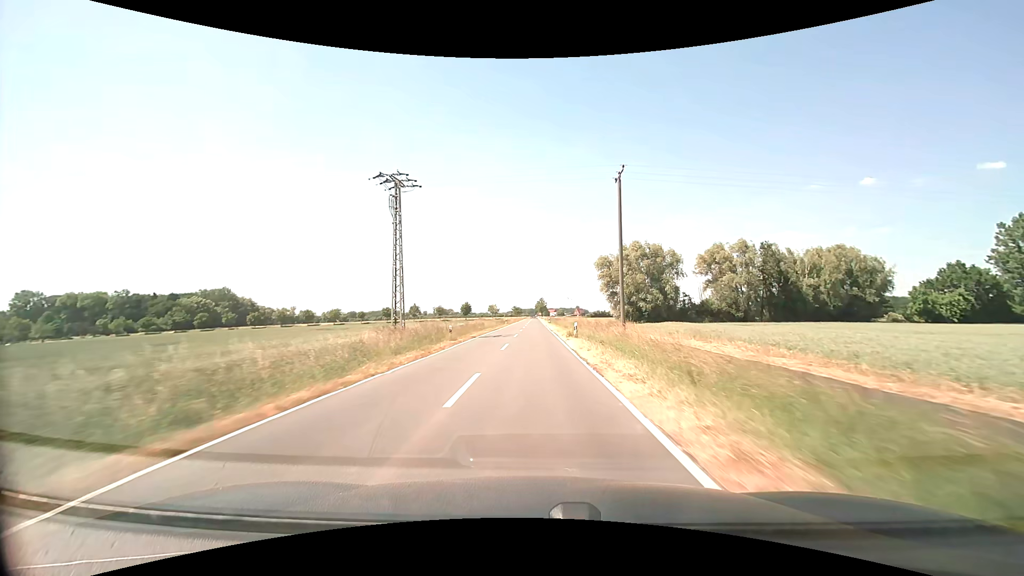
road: secondary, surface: asphalt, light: Day
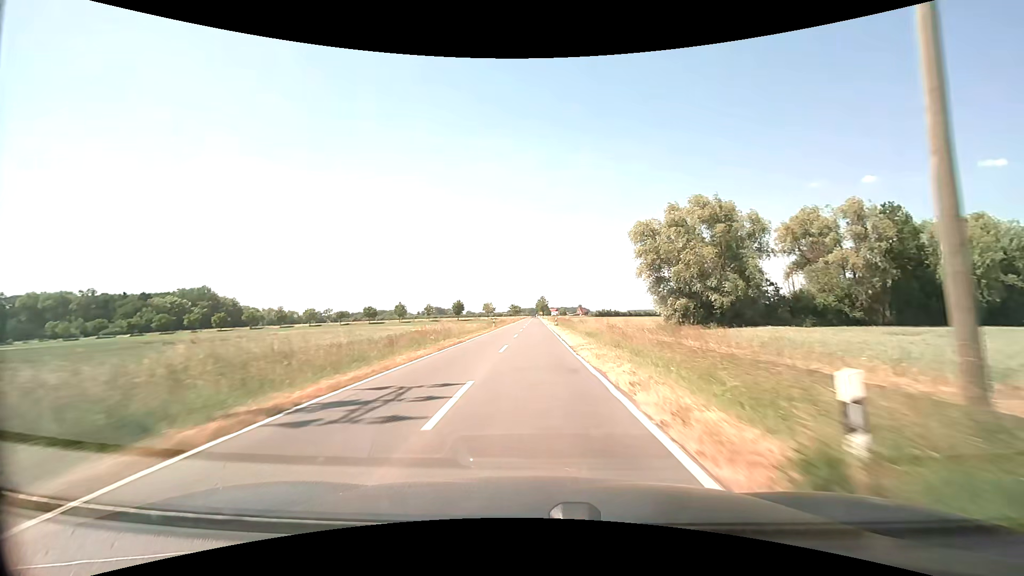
(0.0, +25.7) m; 0°
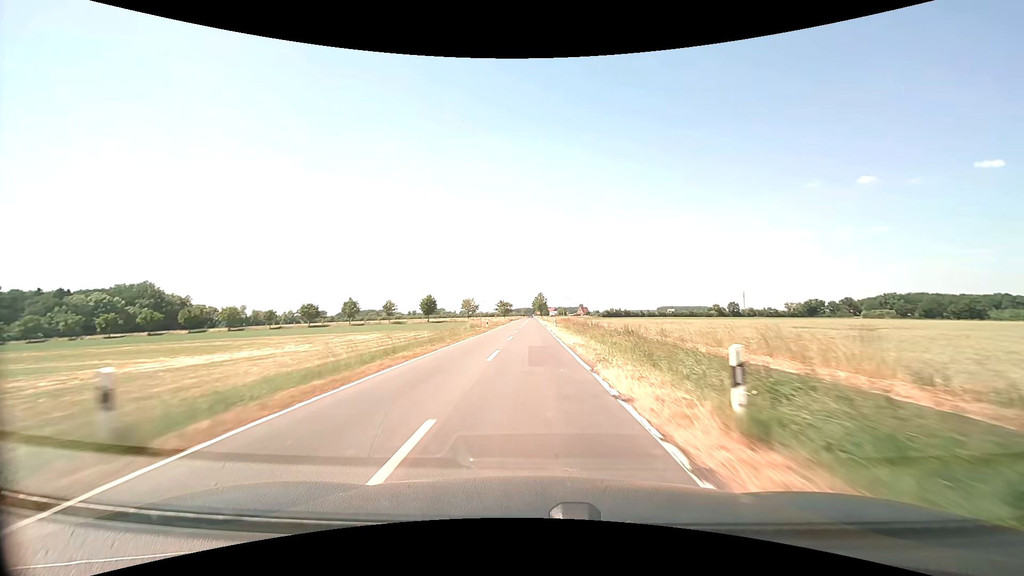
(0.0, +52.1) m; +1°
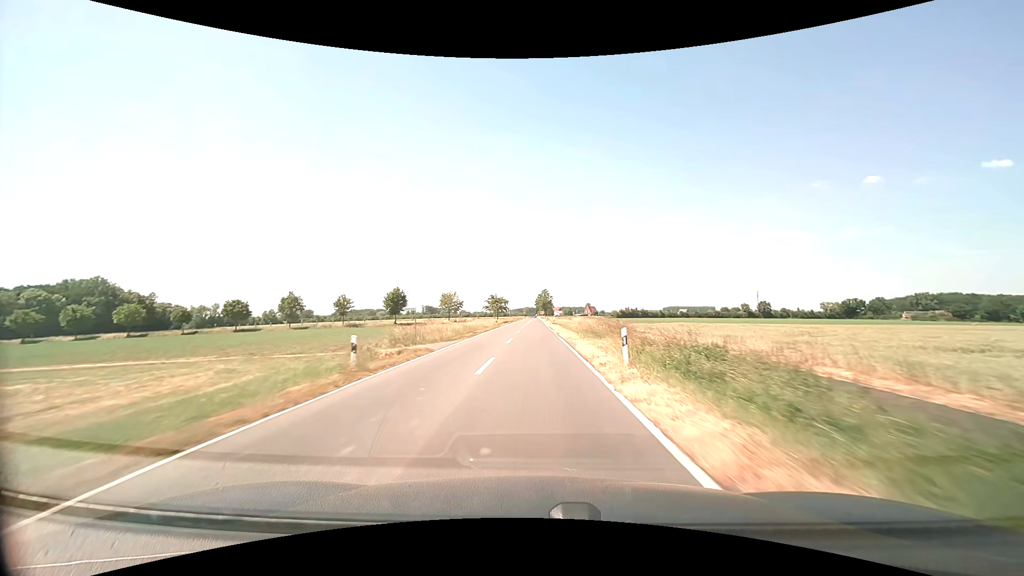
(-0.3, +39.5) m; -1°
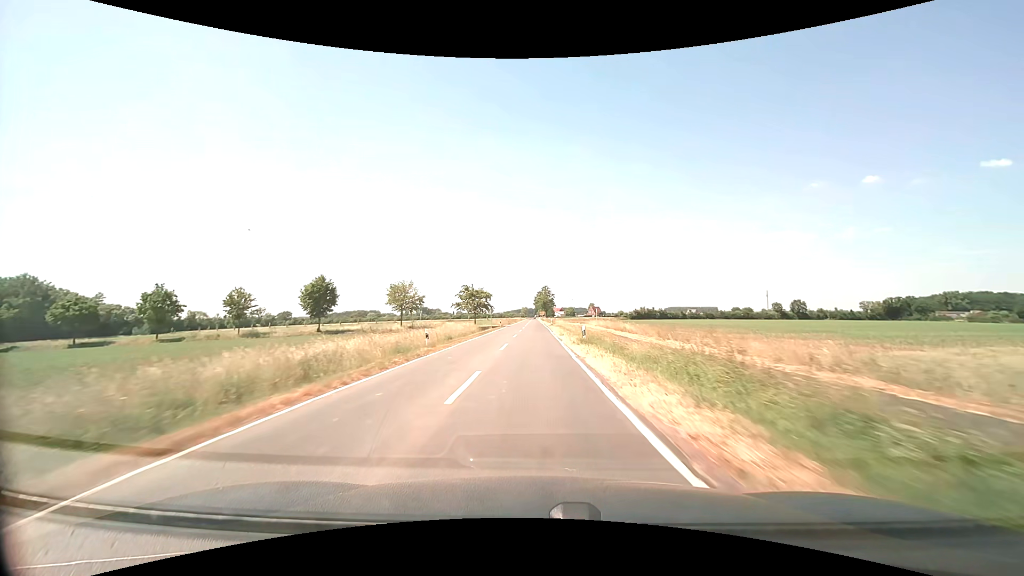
(+0.2, +39.9) m; 0°
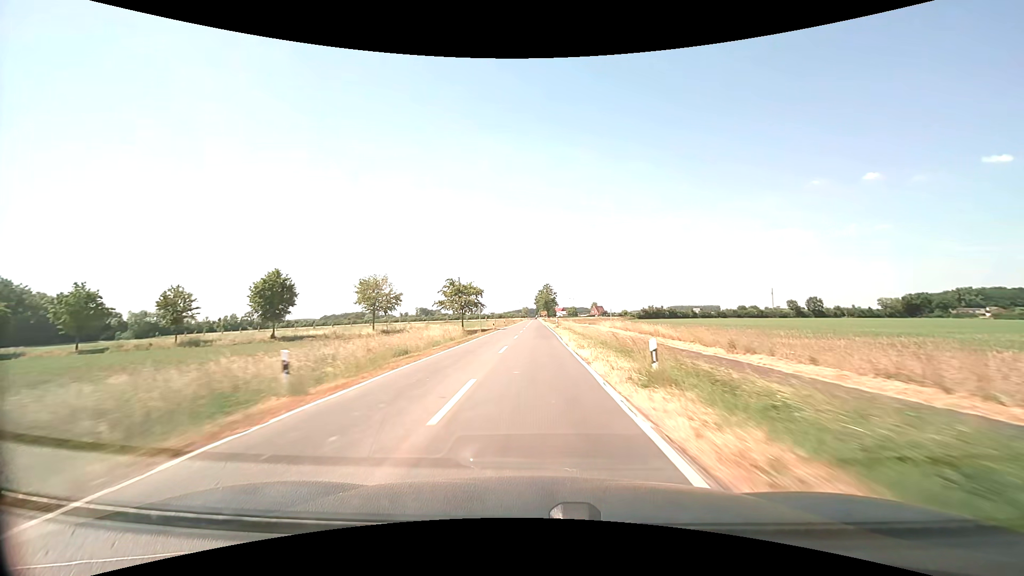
(0.0, +13.4) m; 0°
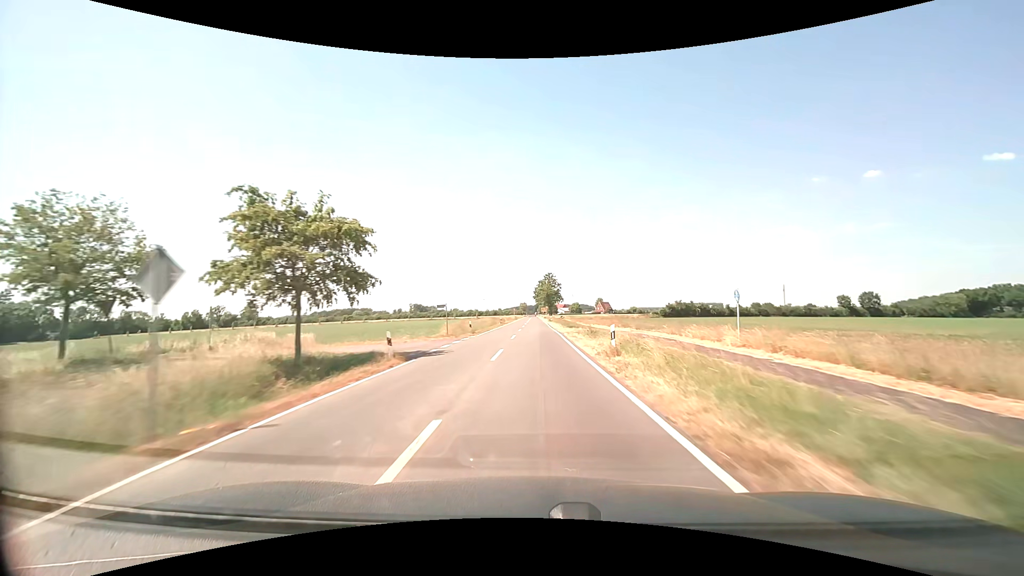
(0.0, +40.5) m; 0°
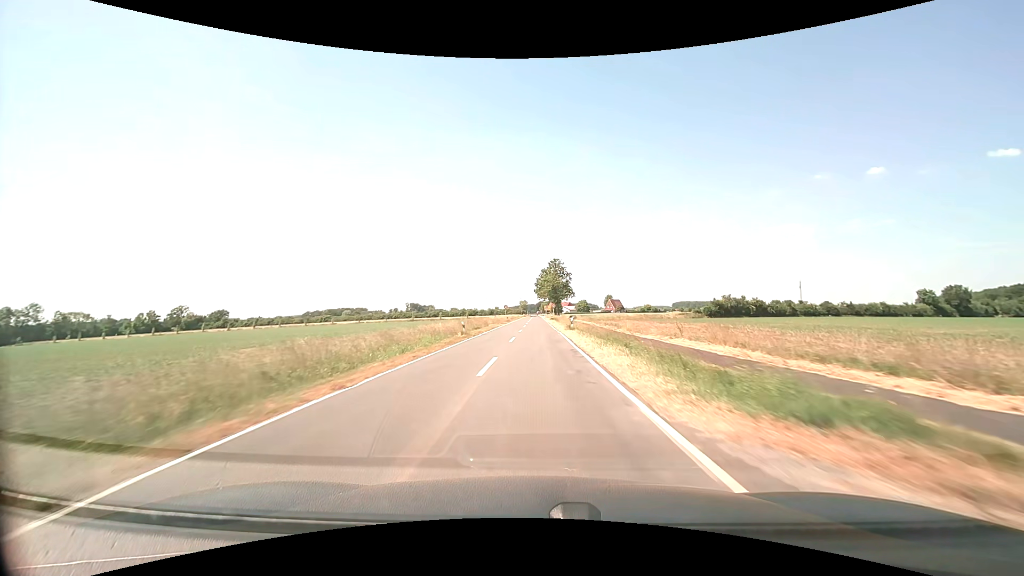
(0.0, +39.8) m; 0°
(0, +10) (0, +20) (0, +30) (0, +40) (0, +50) (0, +60) (0, +70) (0, +80) (0, +90) (0, +100) m
